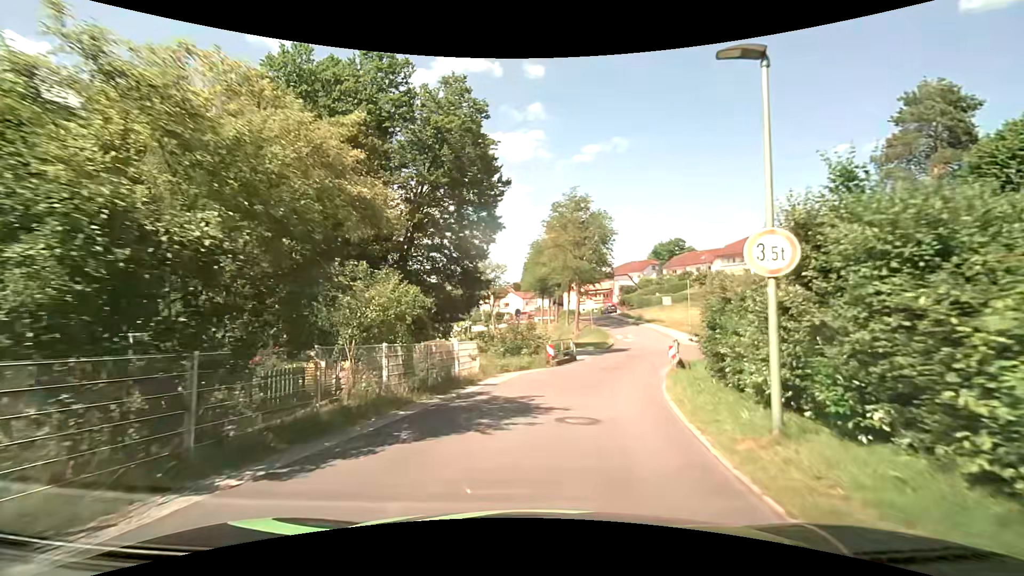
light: Day
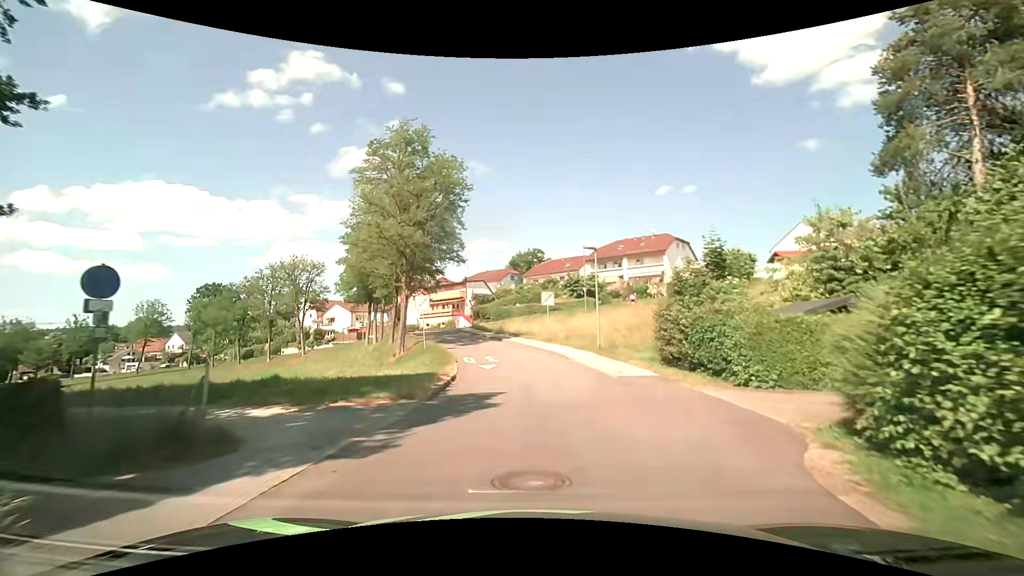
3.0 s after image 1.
(+3.3, +22.8) m; +16°
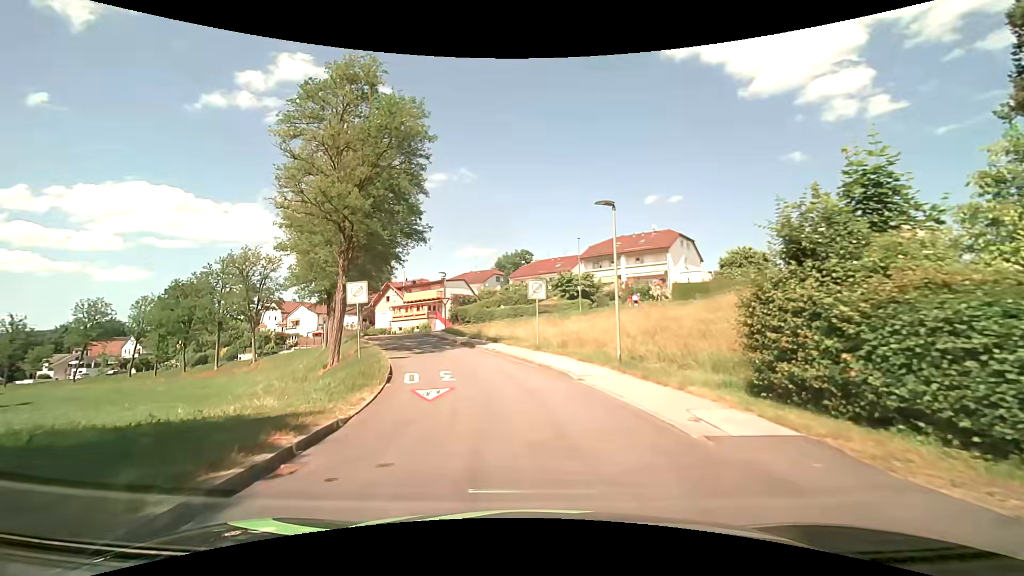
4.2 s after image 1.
(+0.2, +9.1) m; +1°
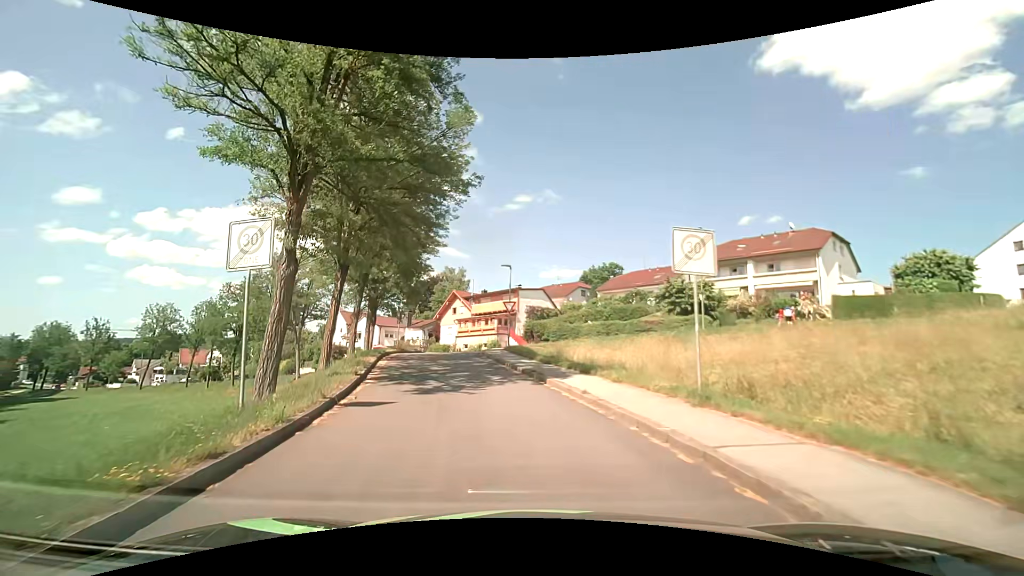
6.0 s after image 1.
(-0.8, +13.5) m; -9°
